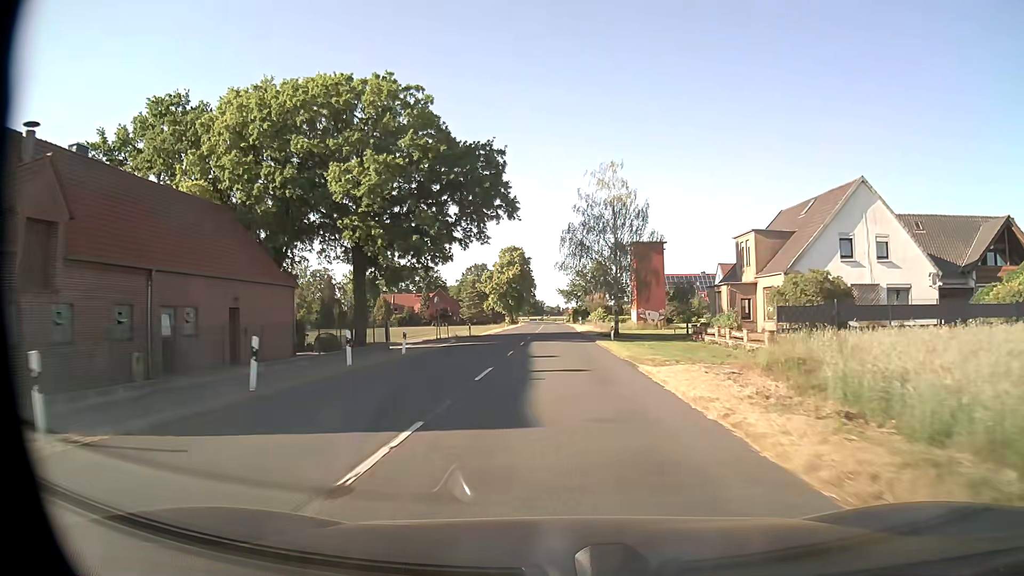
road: secondary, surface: asphalt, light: Day
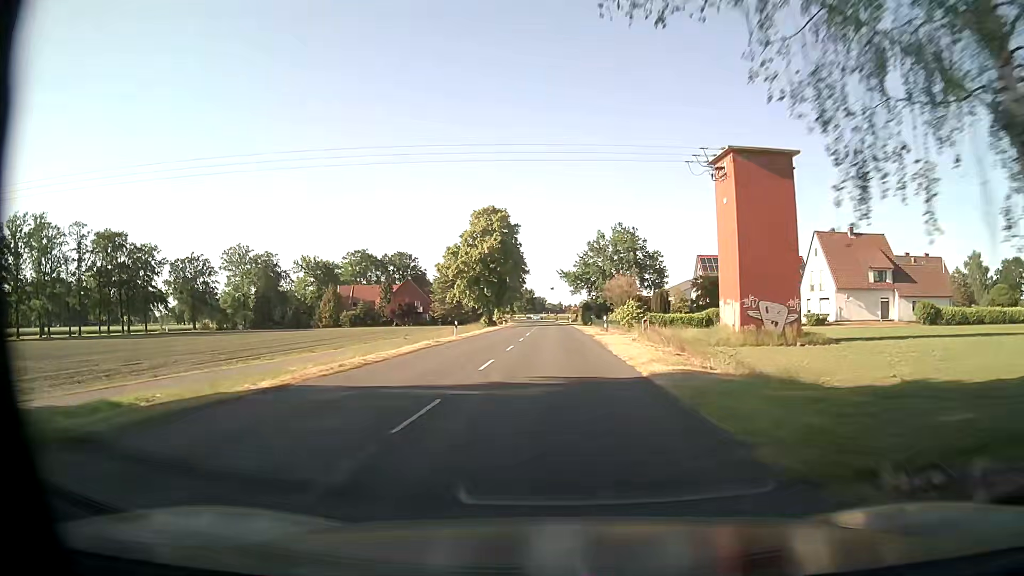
(+0.2, +43.1) m; 0°
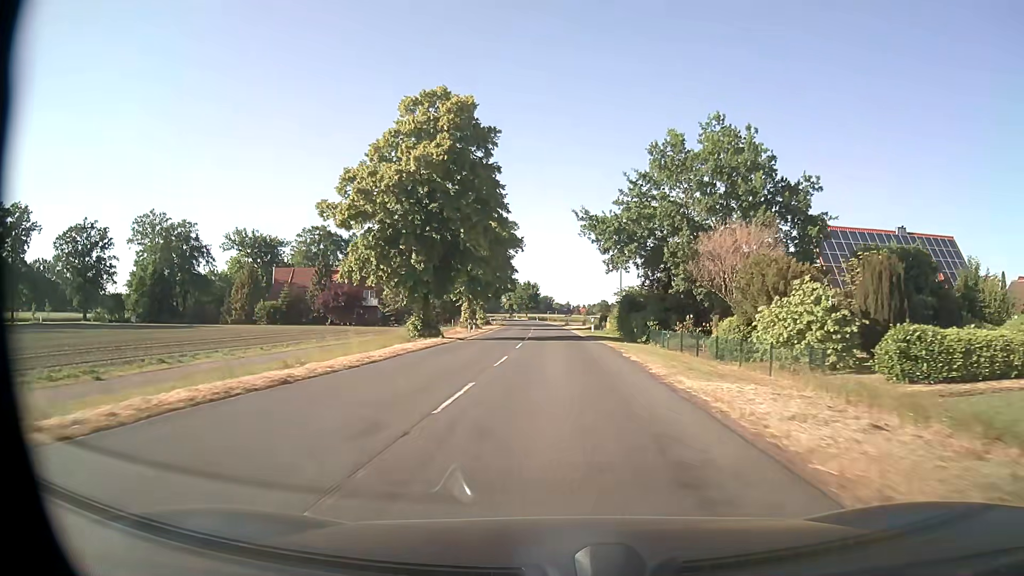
(-0.4, +43.1) m; -1°
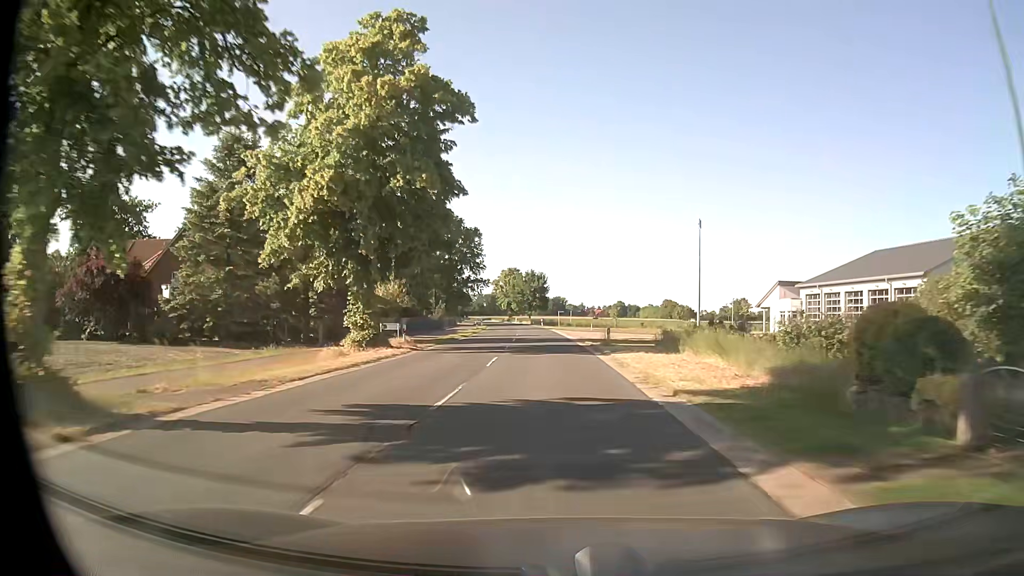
(-0.4, +53.9) m; -1°
(0, +10) (0, +20) (0, +30) (-1, +40) (-1, +50) (-1, +60) (-2, +70) (-3, +80) (-4, +90) (-5, +100) m
